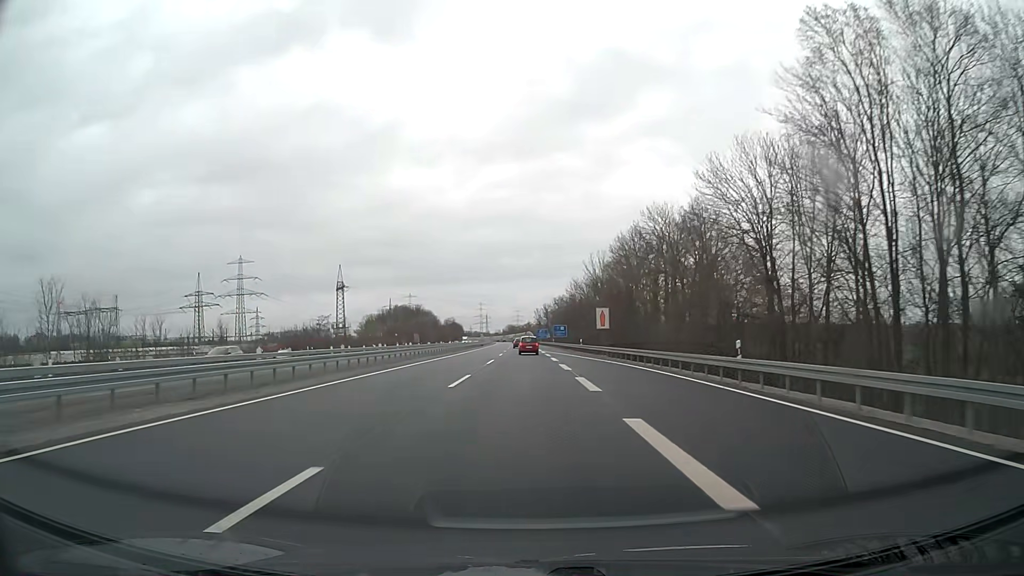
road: motorway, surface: asphalt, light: Day
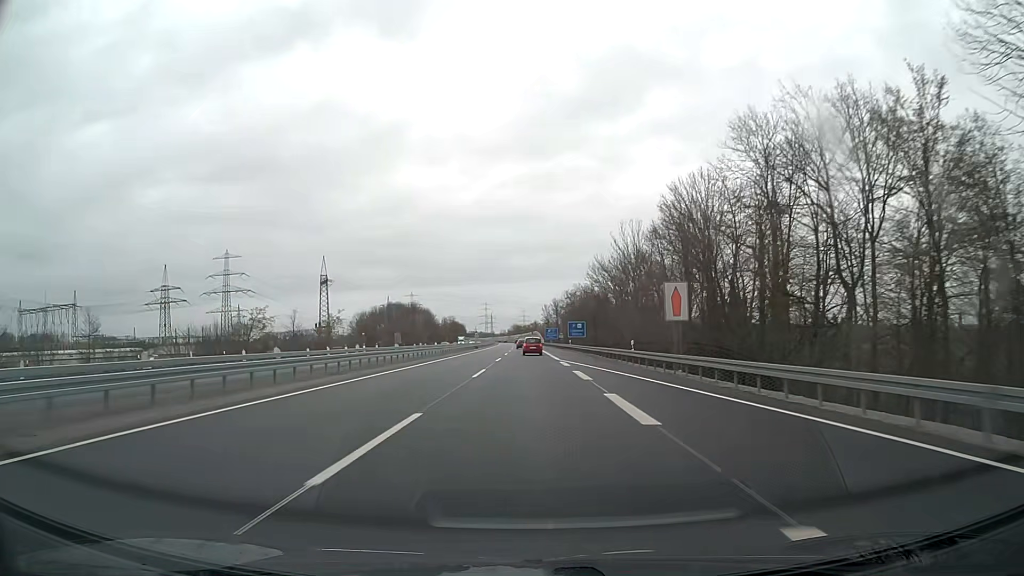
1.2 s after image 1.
(-0.1, +30.8) m; 0°
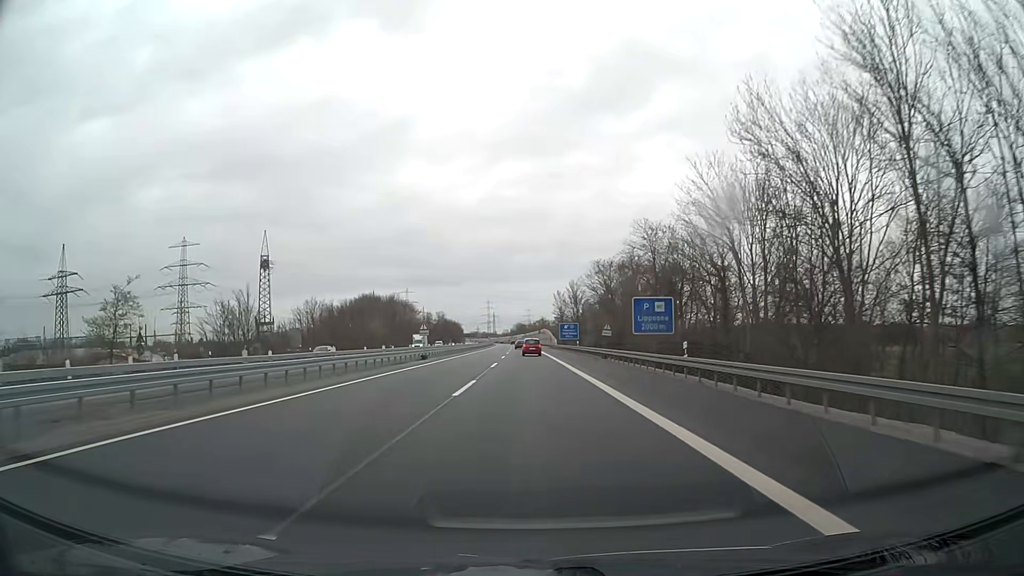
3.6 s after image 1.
(-0.3, +61.8) m; 0°
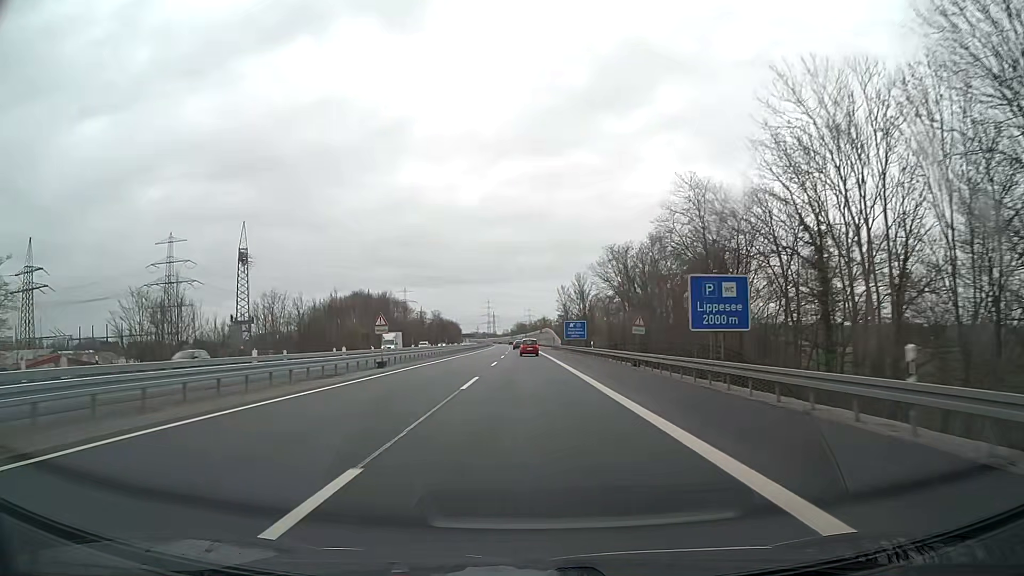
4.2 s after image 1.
(0.0, +15.6) m; 0°
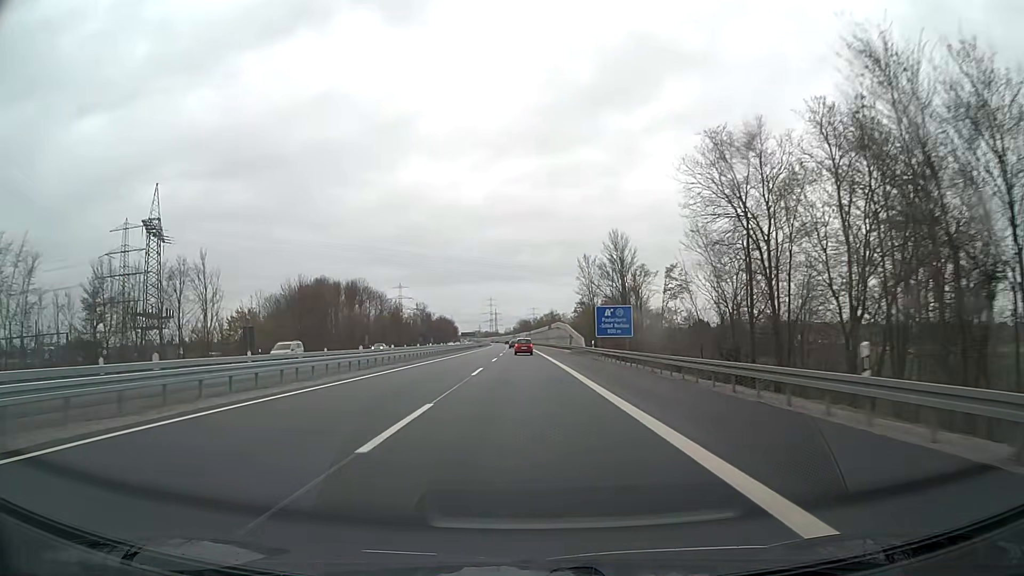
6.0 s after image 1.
(-0.1, +47.1) m; 0°
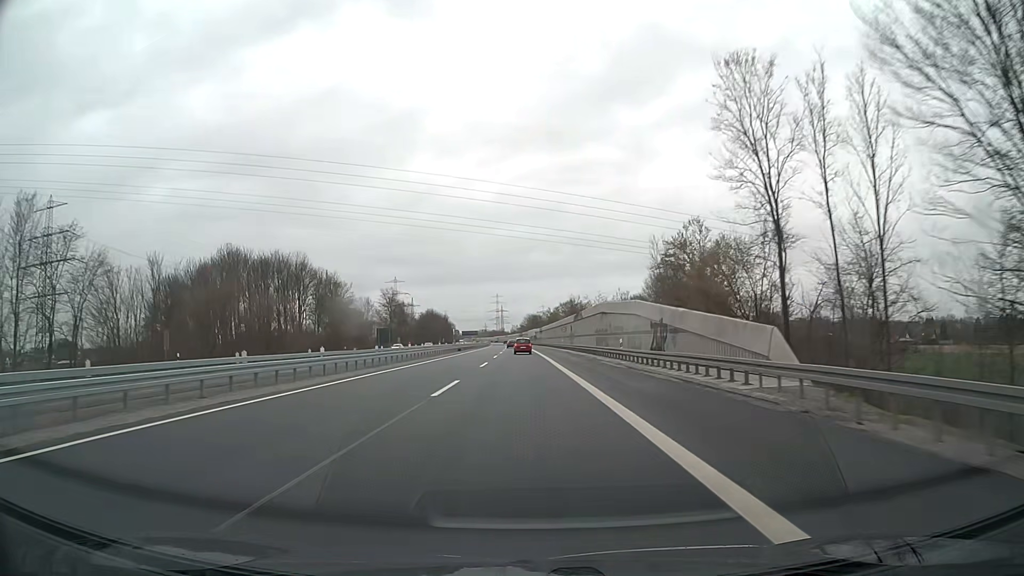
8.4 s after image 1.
(-0.3, +63.9) m; -1°
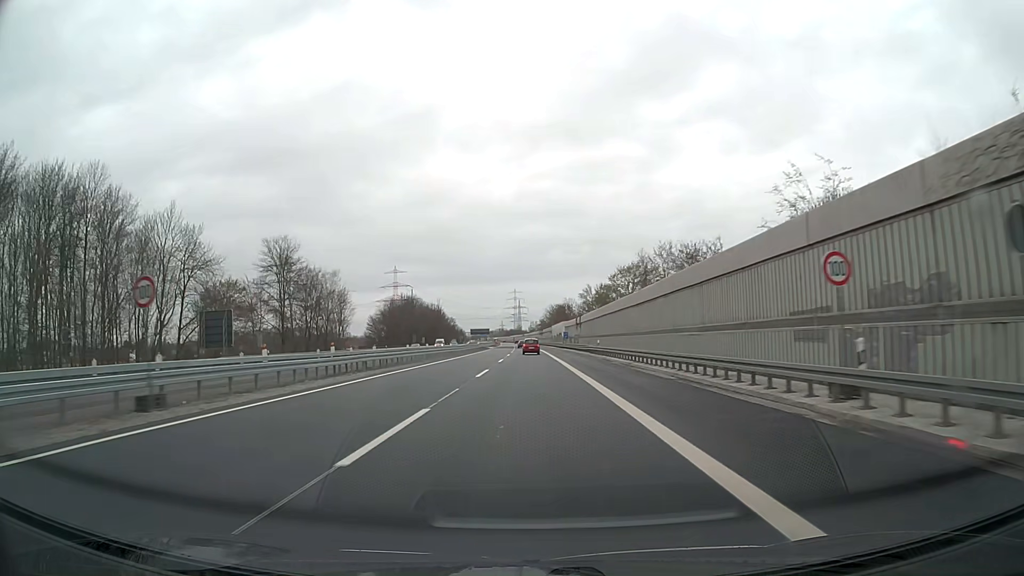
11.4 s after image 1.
(-1.0, +81.4) m; -2°
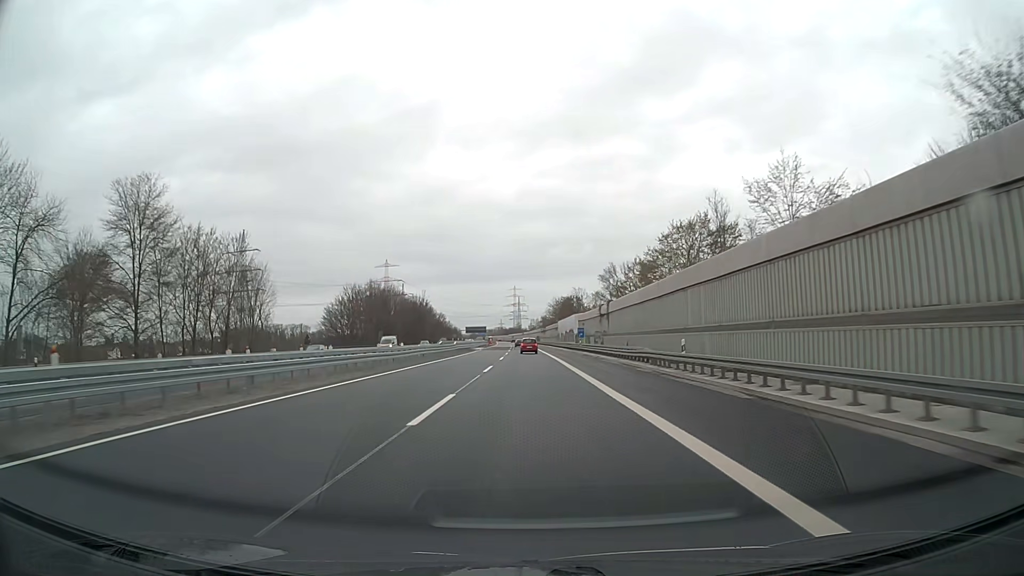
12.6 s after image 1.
(-0.1, +32.8) m; 0°
(0, +10) (0, +20) (0, +30) (0, +40) (0, +50) (0, +60) (0, +70) (0, +80) (0, +90) (-1, +100) m
